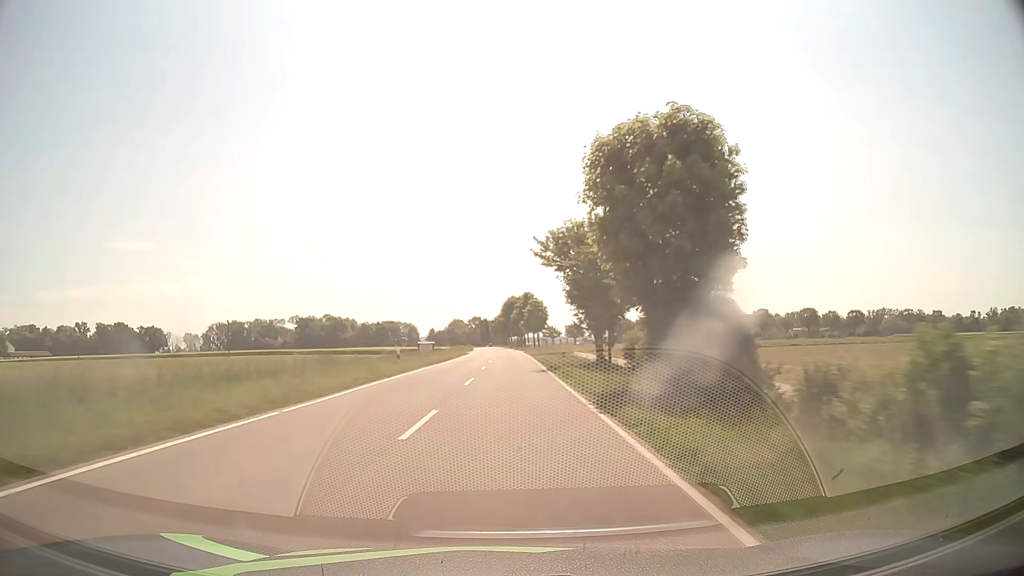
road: tertiary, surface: asphalt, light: Day
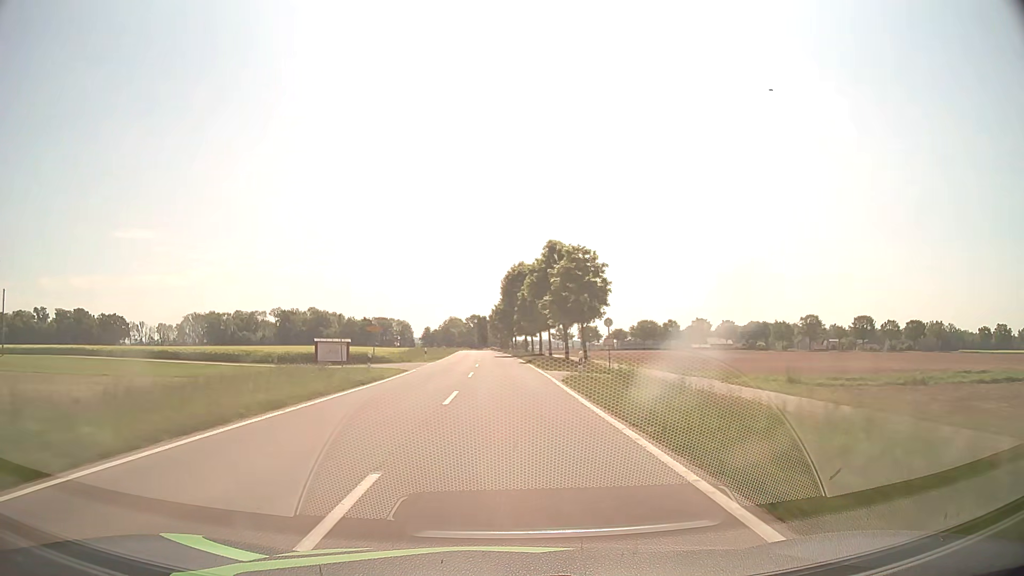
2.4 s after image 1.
(+0.2, +54.7) m; 0°
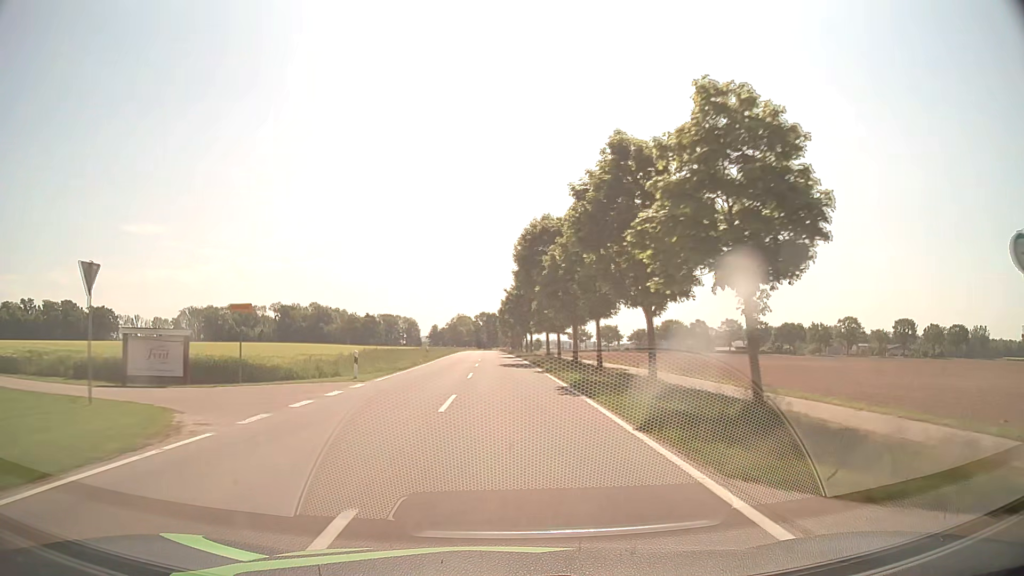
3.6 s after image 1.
(-0.2, +25.7) m; -1°
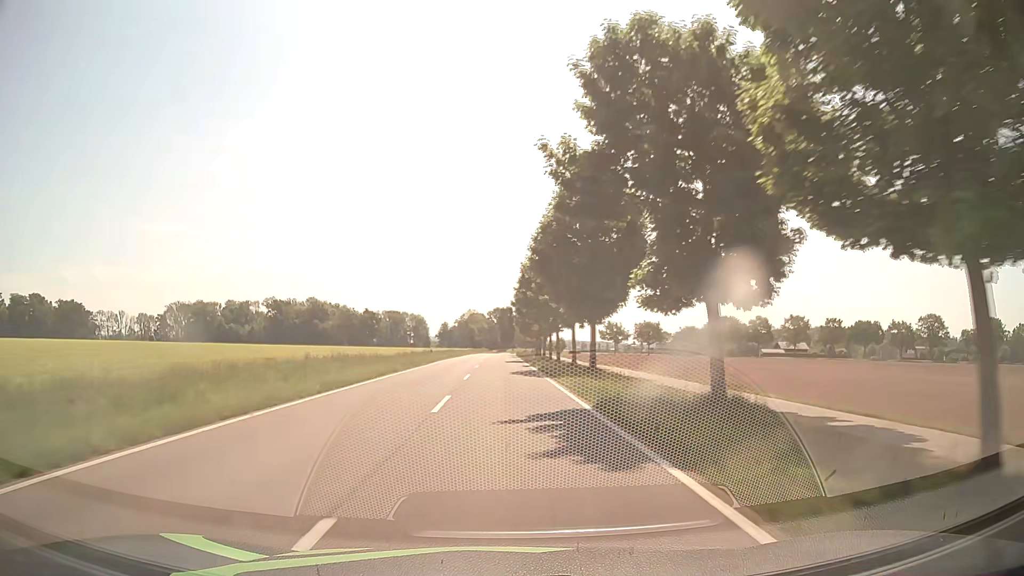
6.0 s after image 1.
(-0.5, +48.2) m; -1°
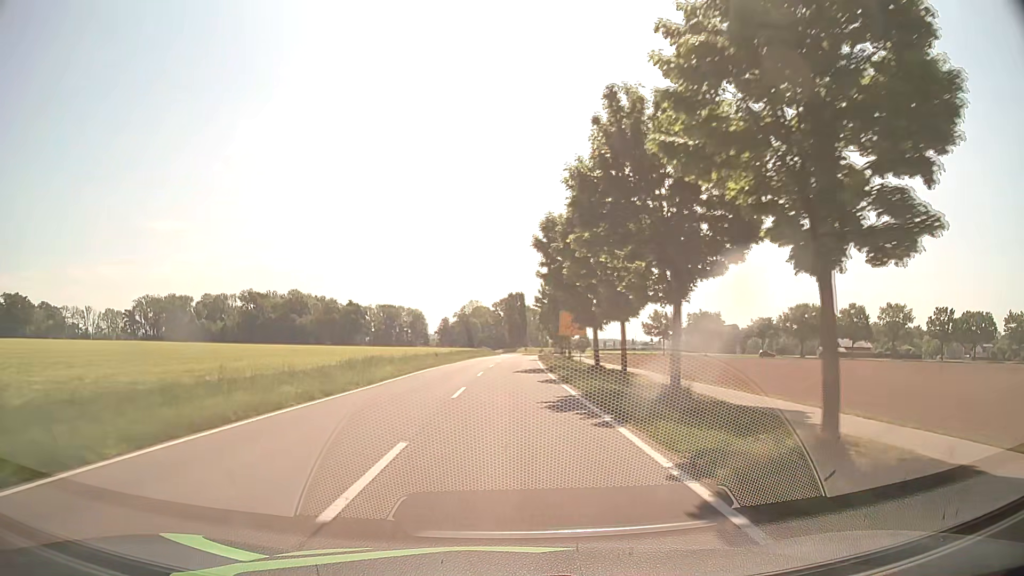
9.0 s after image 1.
(-0.4, +56.3) m; -1°
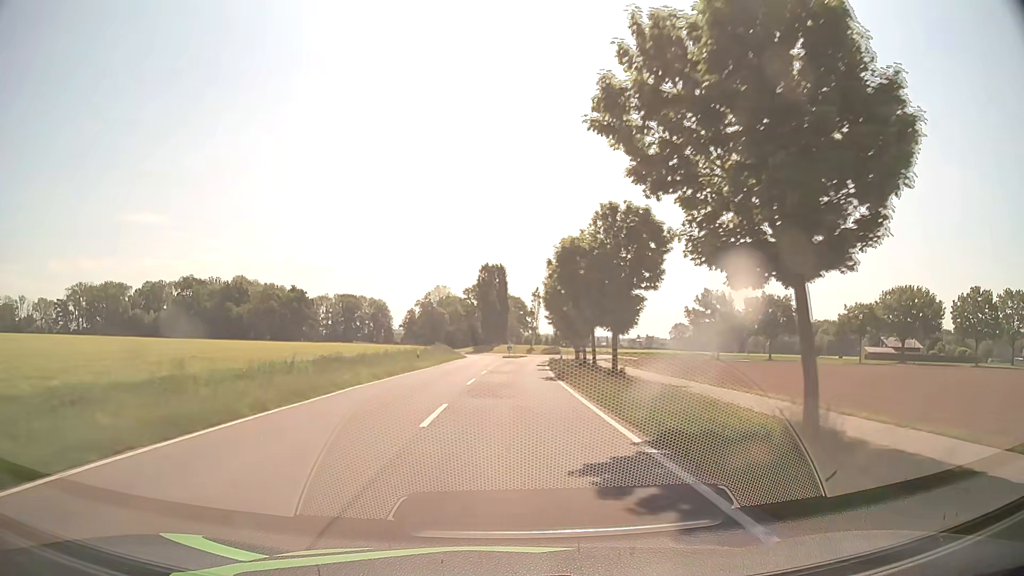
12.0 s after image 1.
(+1.0, +54.7) m; +2°
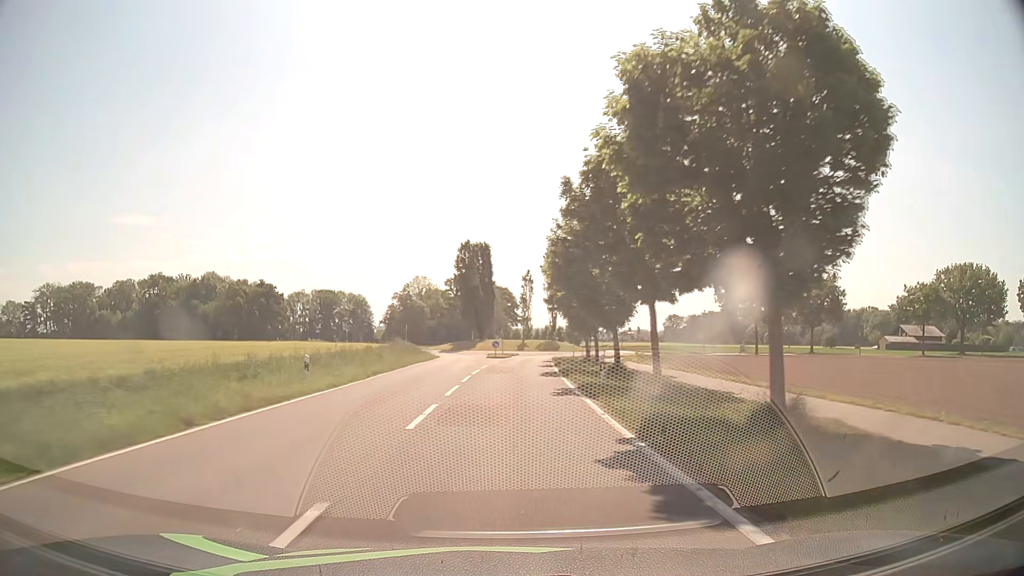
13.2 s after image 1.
(+0.2, +20.9) m; +1°
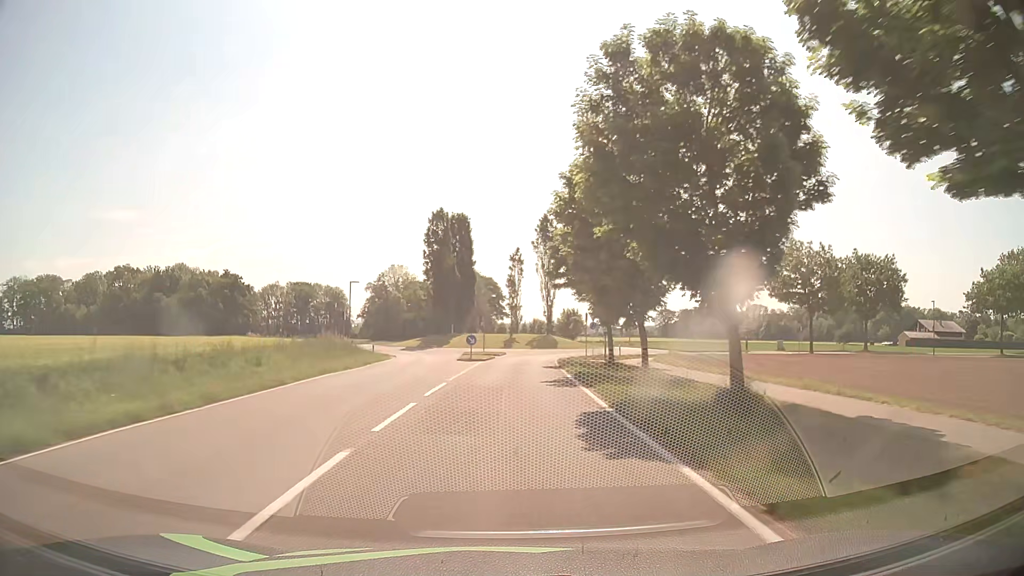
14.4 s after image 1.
(+0.2, +19.2) m; +1°
(0, +10) (0, +20) (+1, +30) (+1, +40) (+2, +50) (+6, +59) (+12, +67) (+15, +77) (+12, +87) (+8, +96) m
